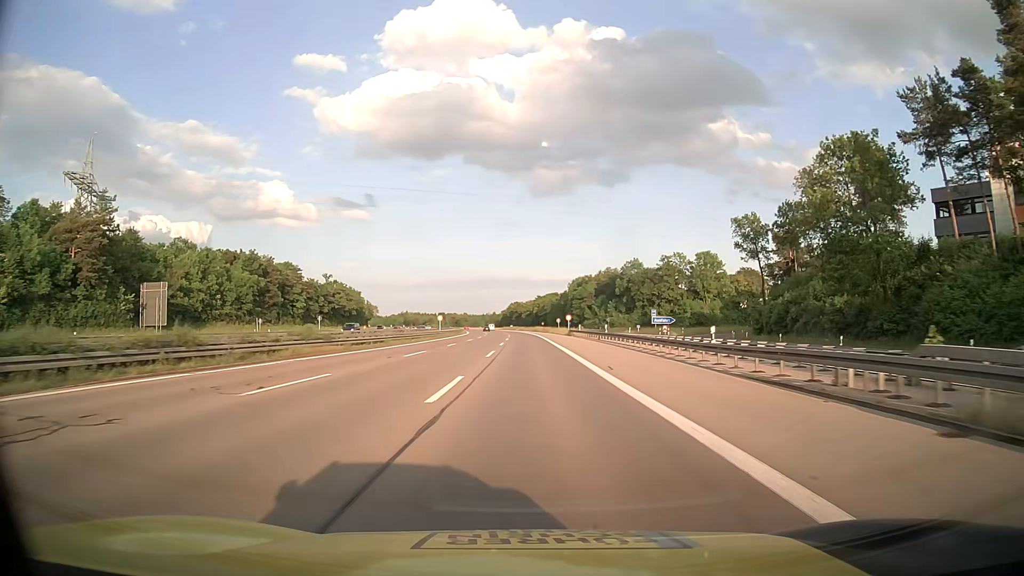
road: motorway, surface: asphalt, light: Day
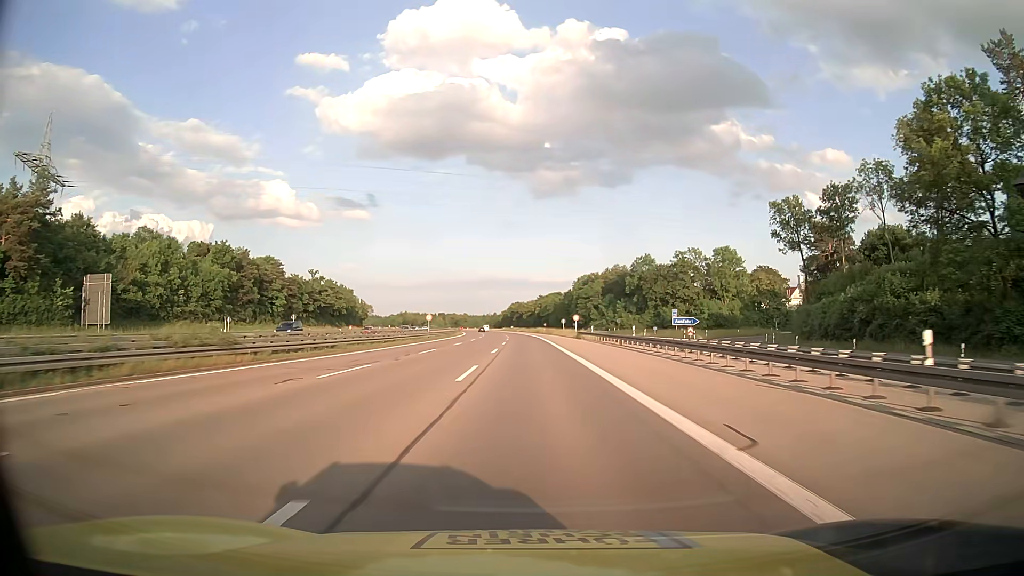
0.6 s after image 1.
(0.0, +13.2) m; 0°
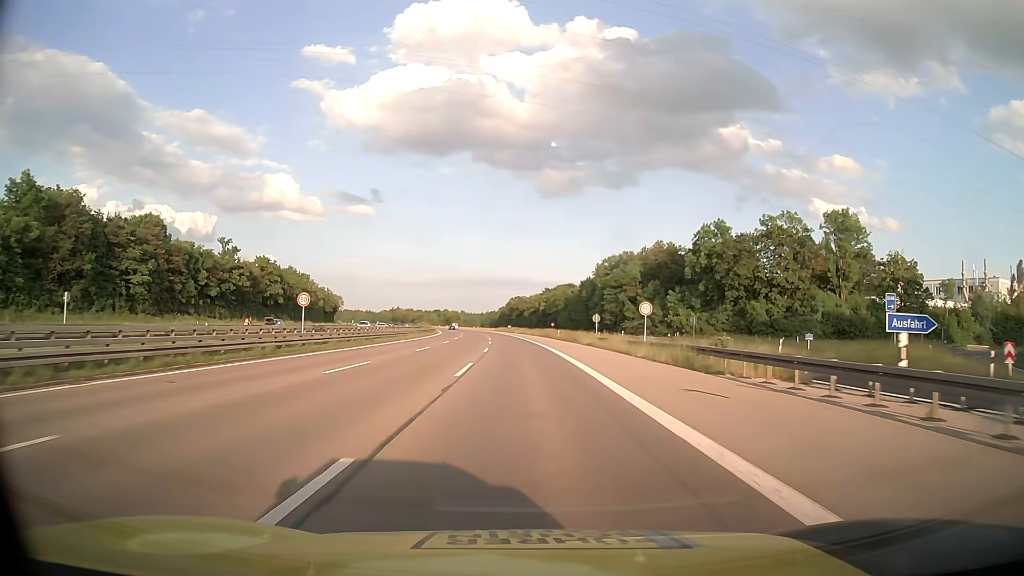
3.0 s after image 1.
(-0.2, +52.7) m; 0°
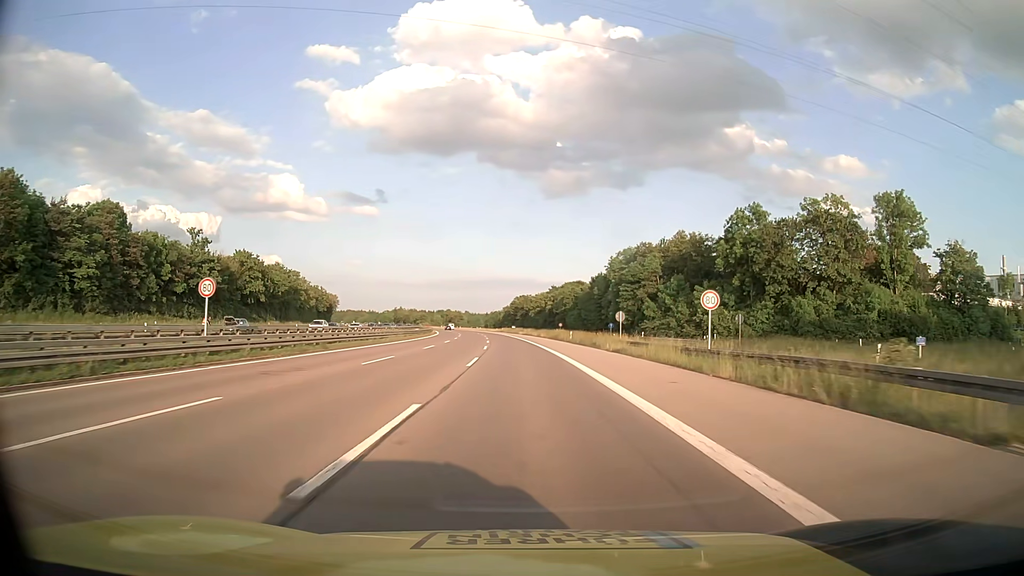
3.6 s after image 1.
(0.0, +13.2) m; 0°
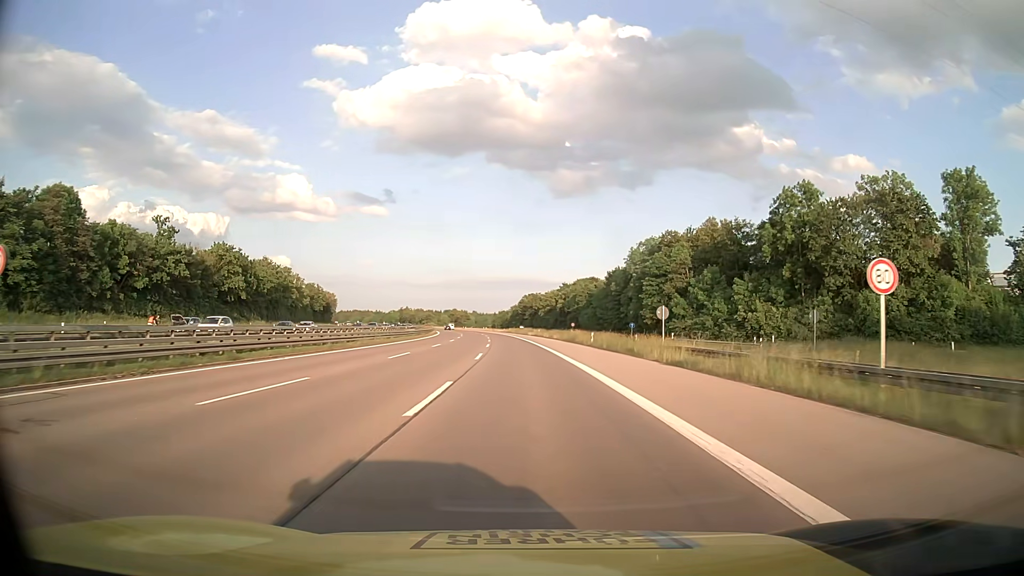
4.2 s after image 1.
(-0.1, +13.2) m; -1°
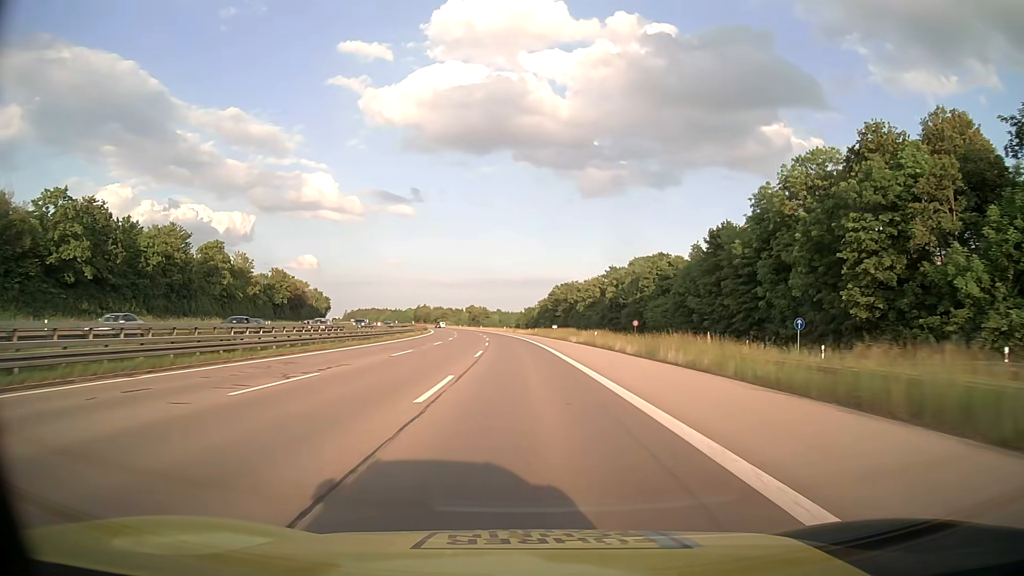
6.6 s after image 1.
(-1.1, +52.8) m; -2°
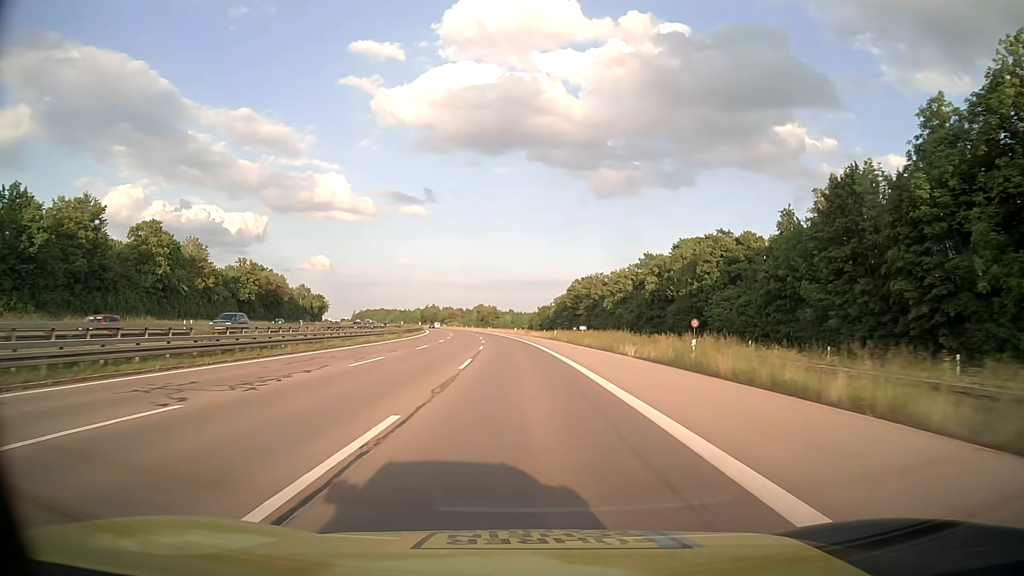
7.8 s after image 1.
(-0.3, +26.4) m; -1°
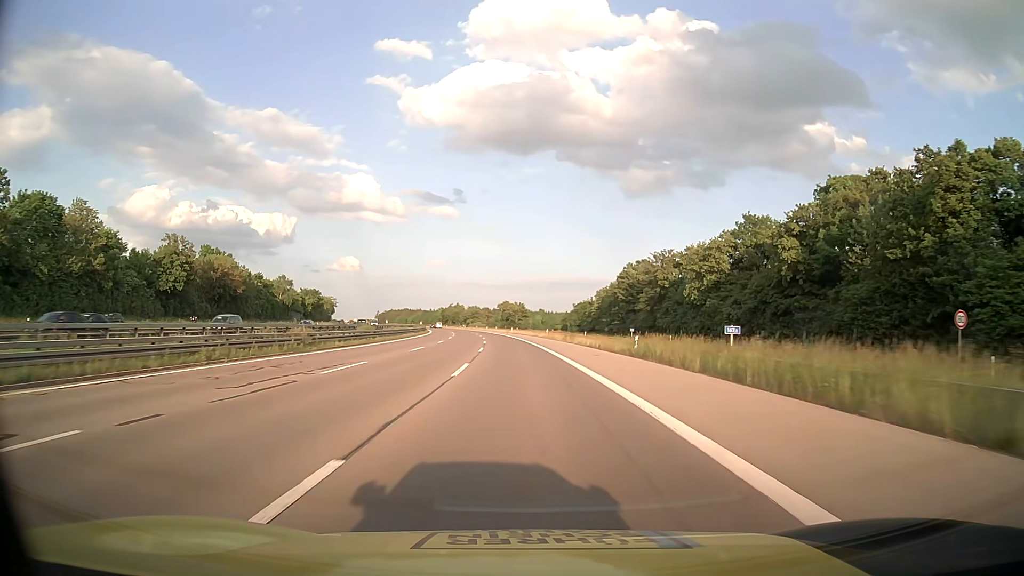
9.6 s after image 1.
(-0.9, +39.6) m; -3°
(0, +10) (0, +20) (-1, +30) (-1, +40) (-2, +50) (-2, +60) (-3, +70) (-3, +80) (-4, +90) (-5, +100) m
